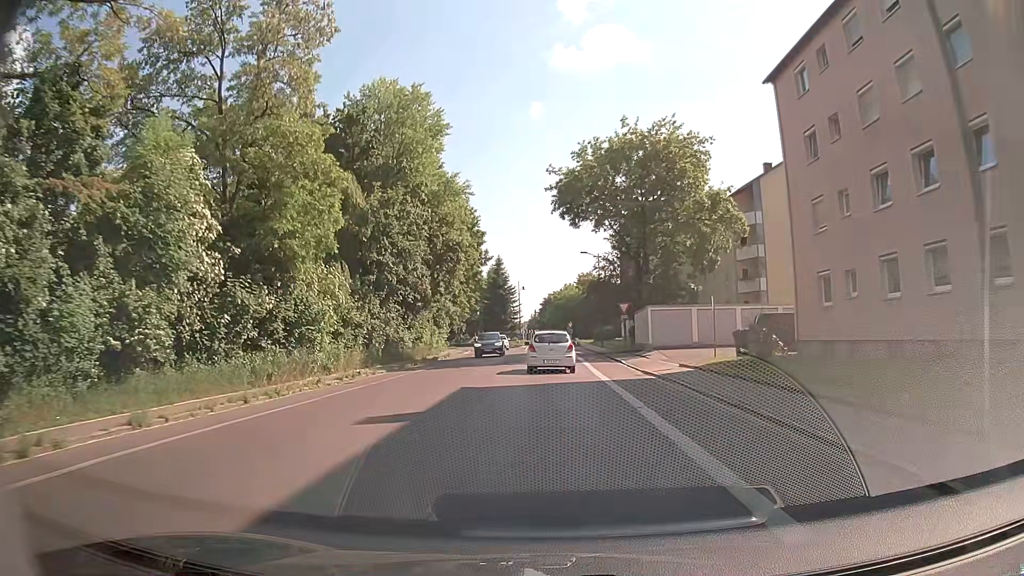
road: tertiary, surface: asphalt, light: Day
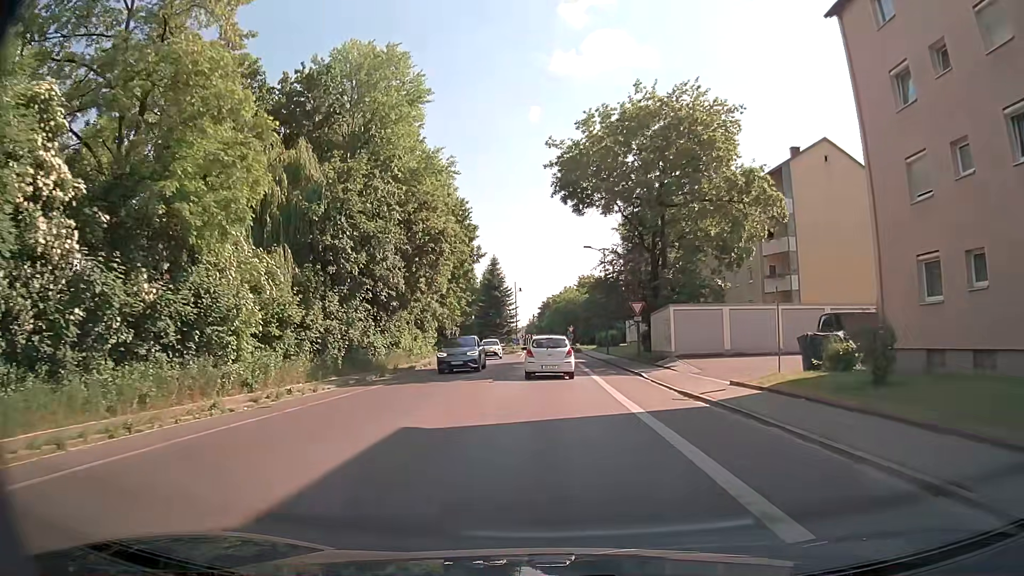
(0.0, +7.4) m; 0°
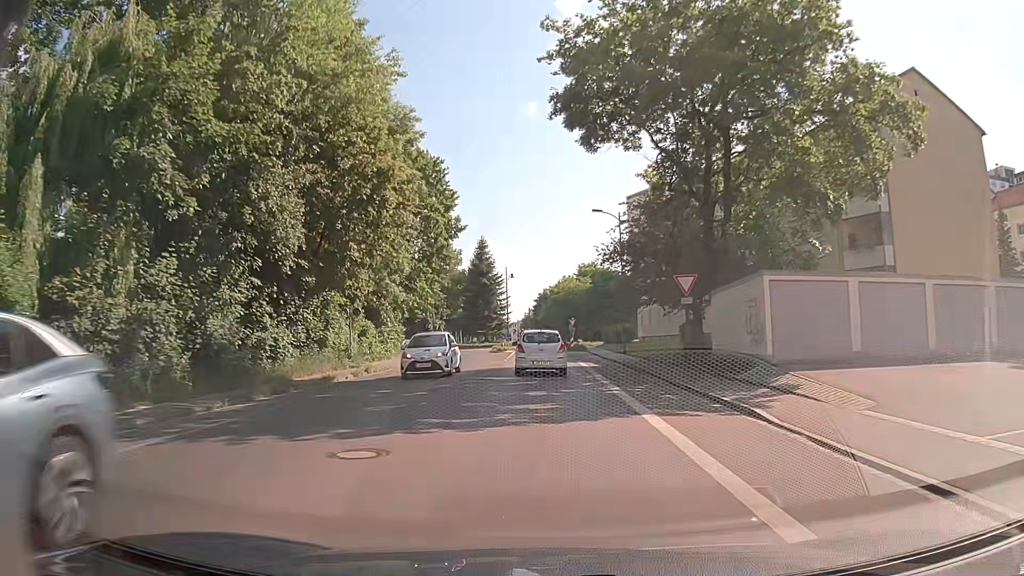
(+0.1, +14.2) m; 0°
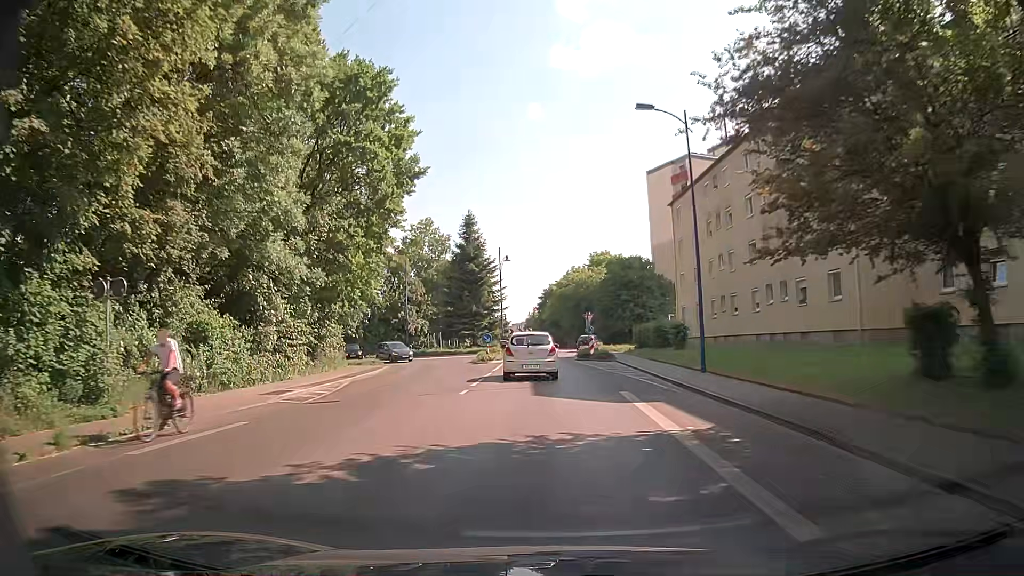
(+0.1, +19.7) m; 0°
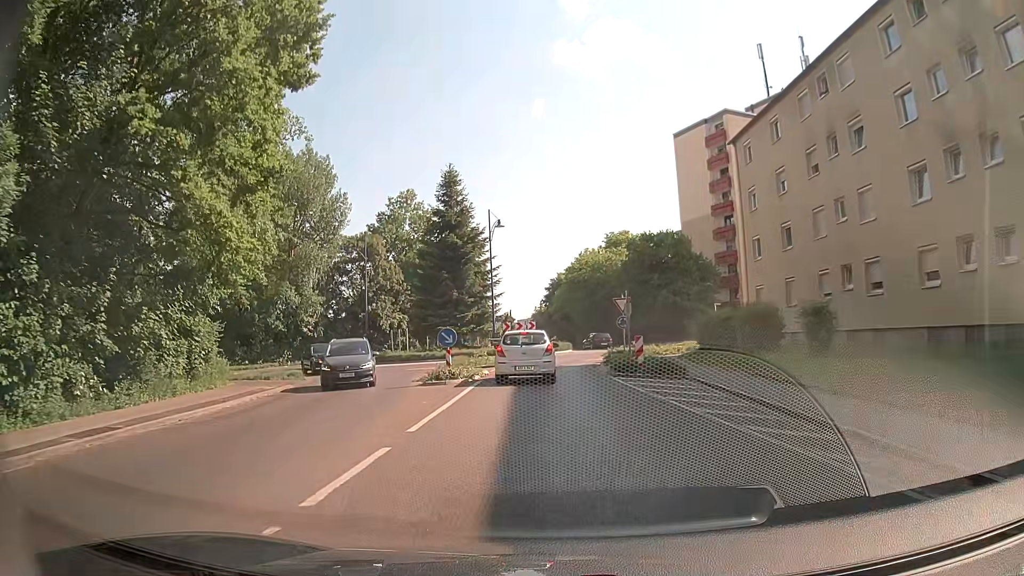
(-0.2, +17.7) m; -1°
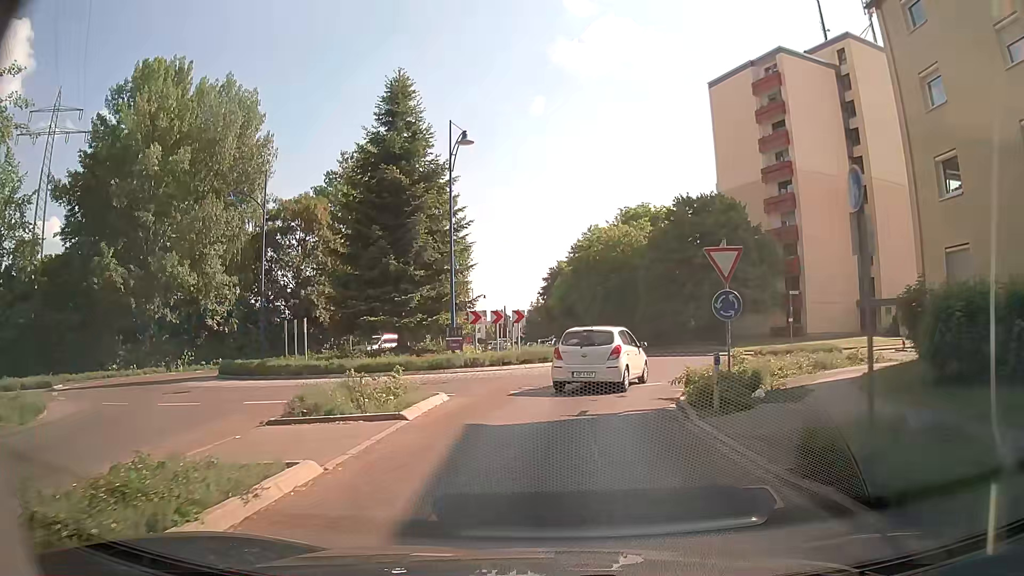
(-0.1, +18.4) m; +1°
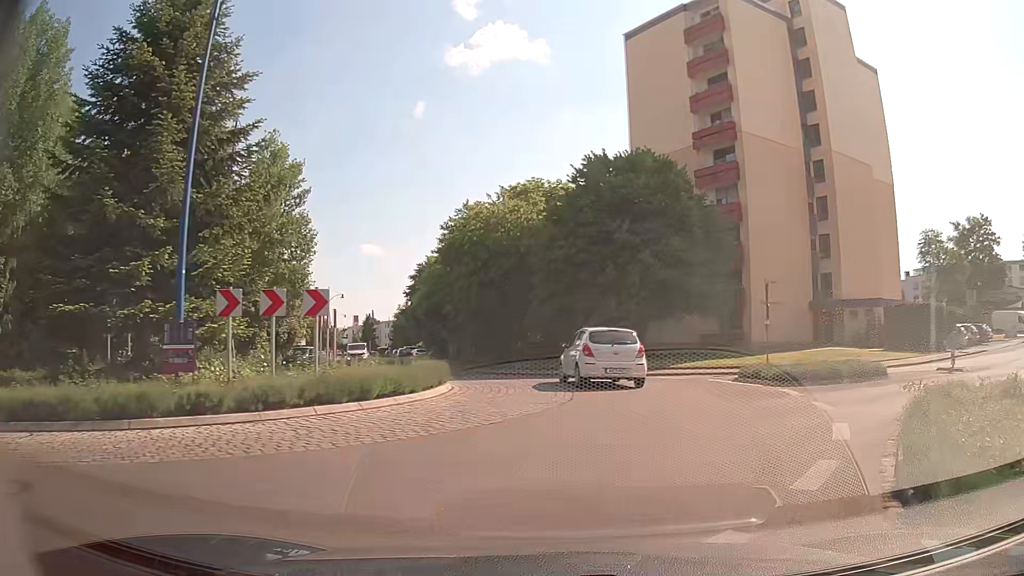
(+0.5, +13.6) m; +9°
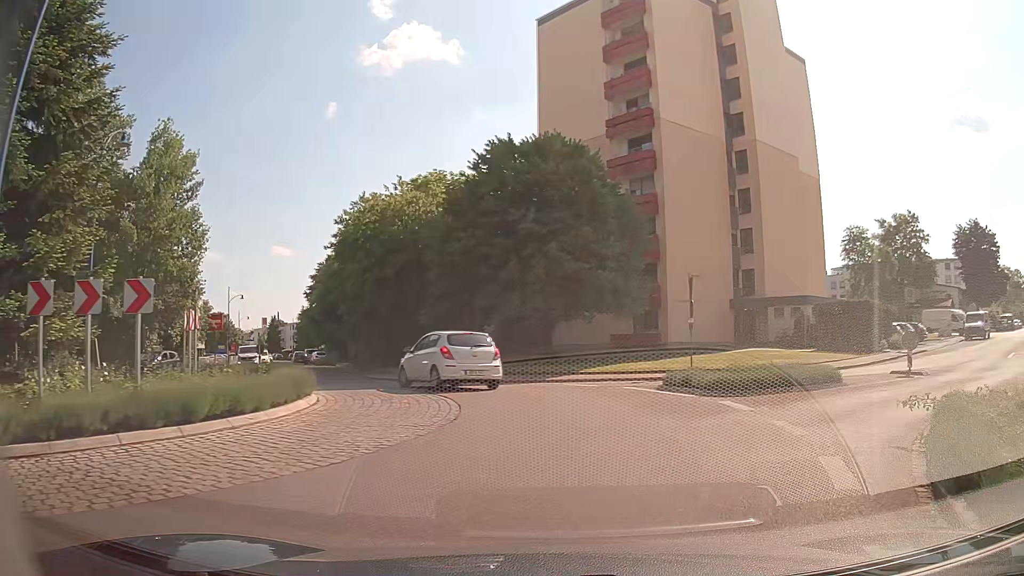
(+0.3, +3.1) m; +8°
